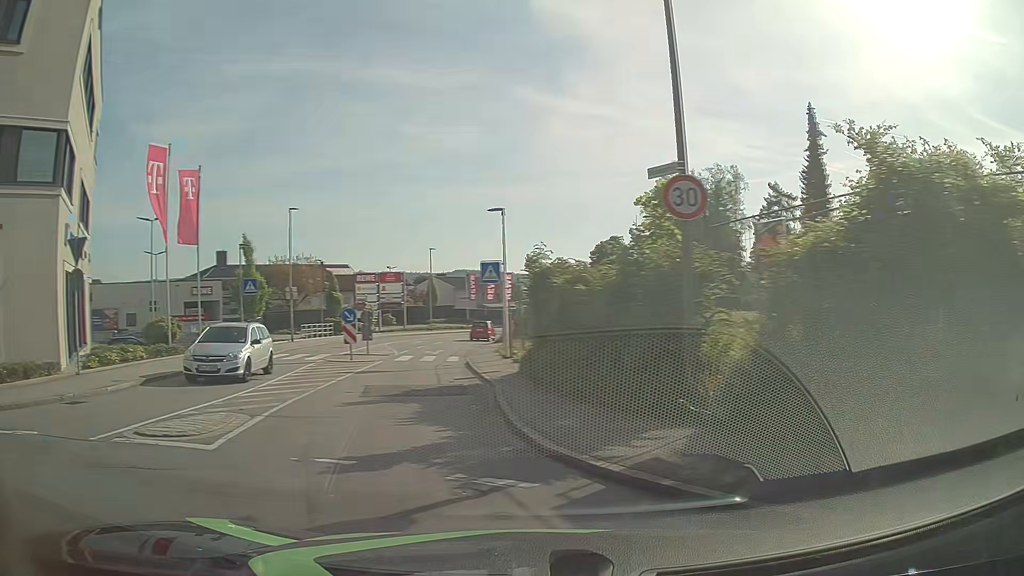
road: tertiary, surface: asphalt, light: Day
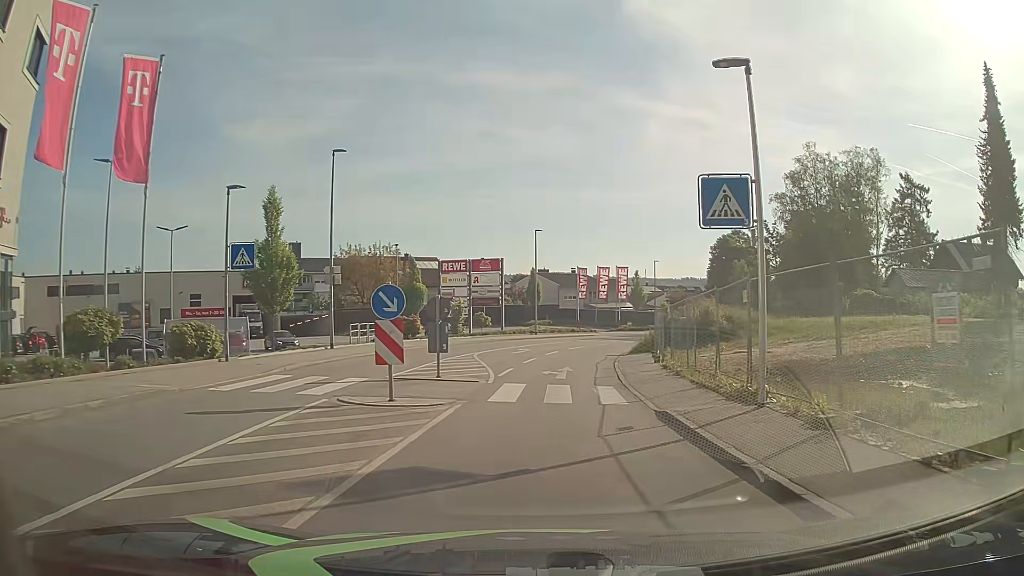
(-2.3, +14.6) m; -6°
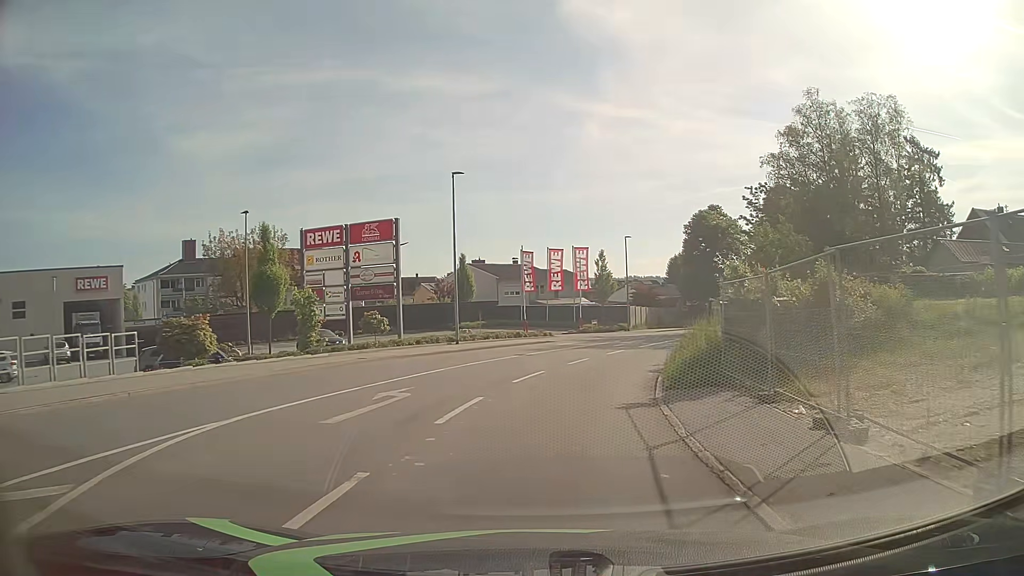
(+0.8, +20.9) m; +4°
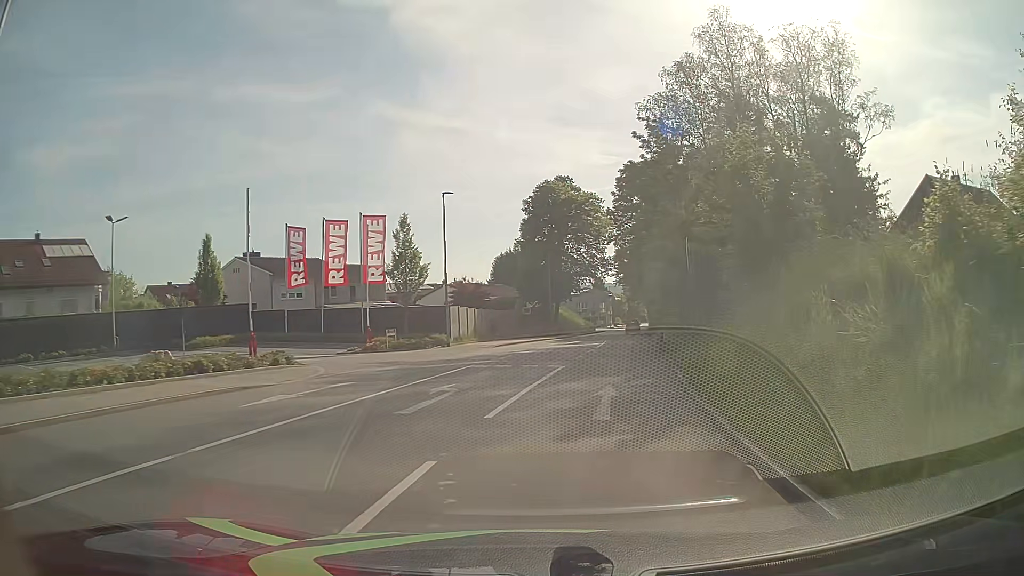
(+2.6, +22.8) m; +16°
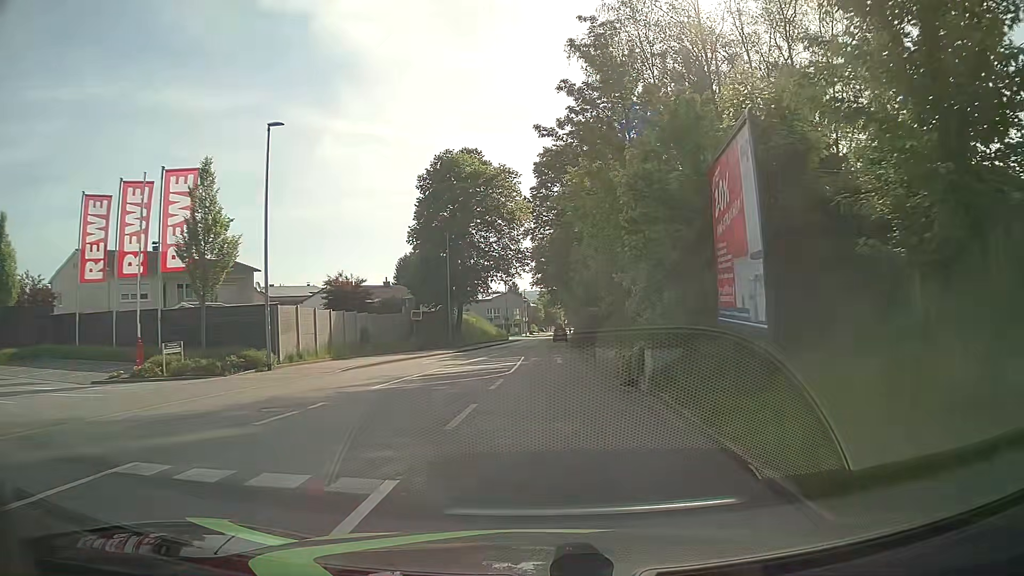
(+0.9, +14.1) m; +7°
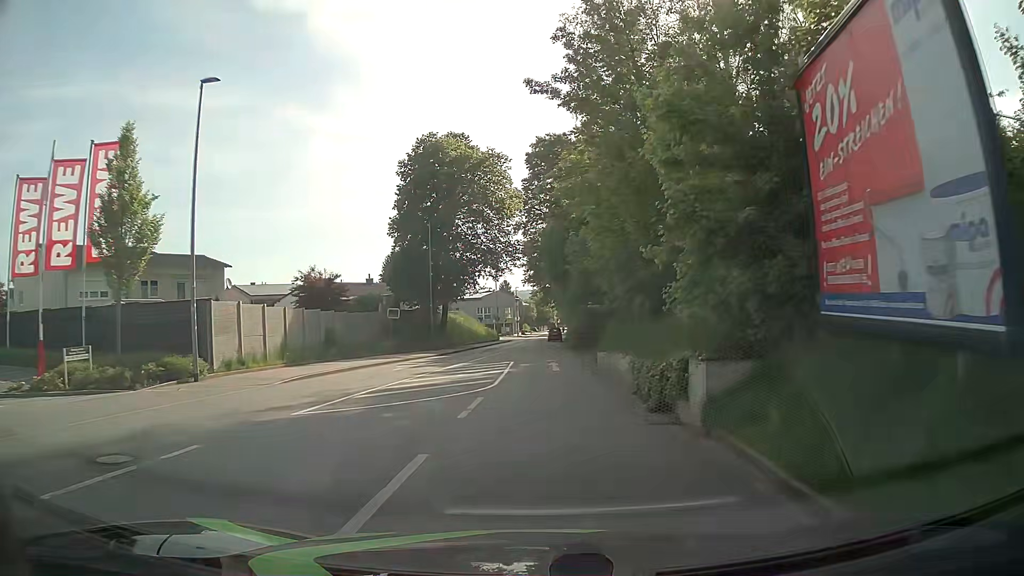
(0.0, +4.6) m; +1°
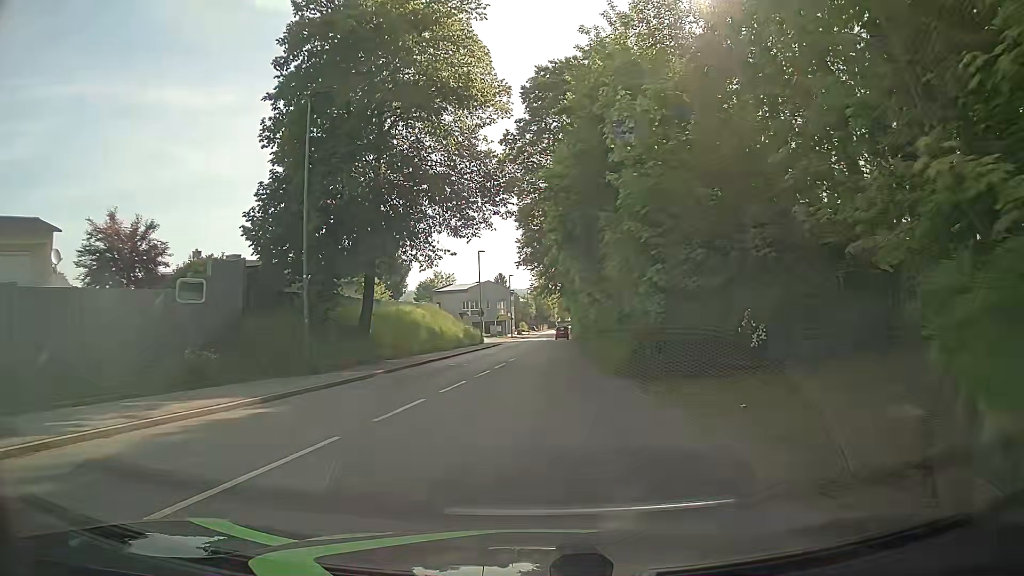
(0.0, +23.0) m; -1°
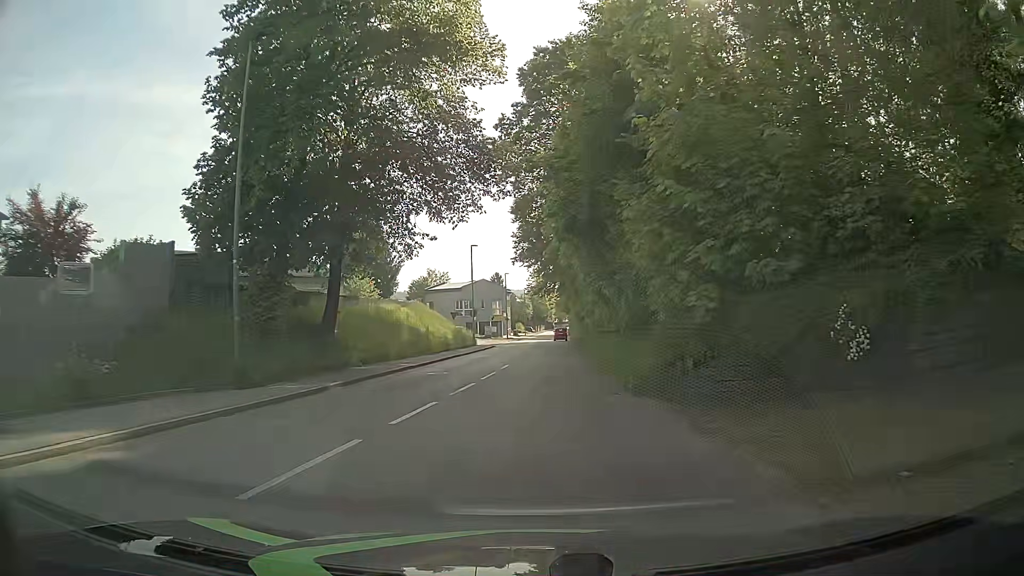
(0.0, +4.5) m; +1°
